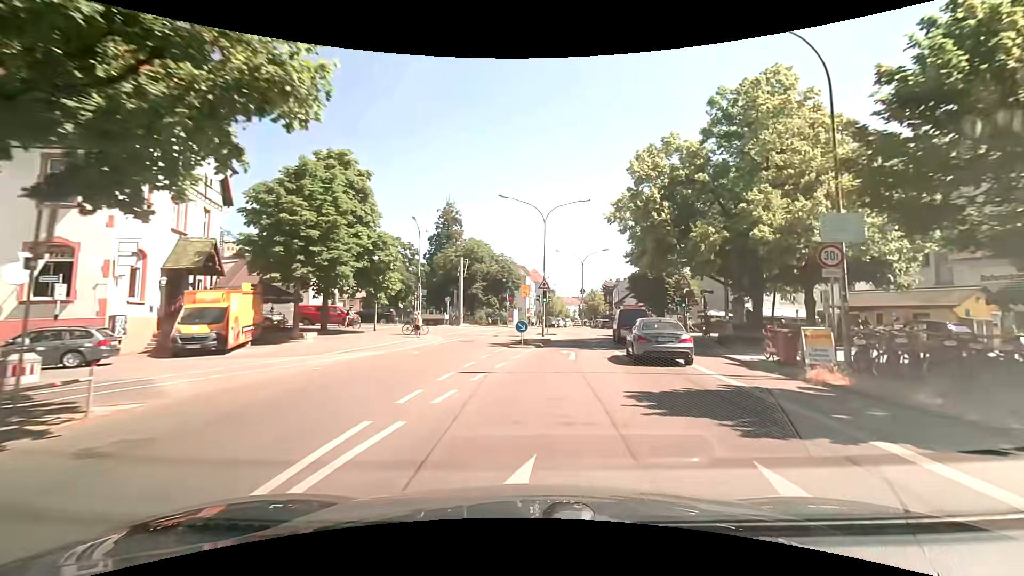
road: tertiary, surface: asphalt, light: Day
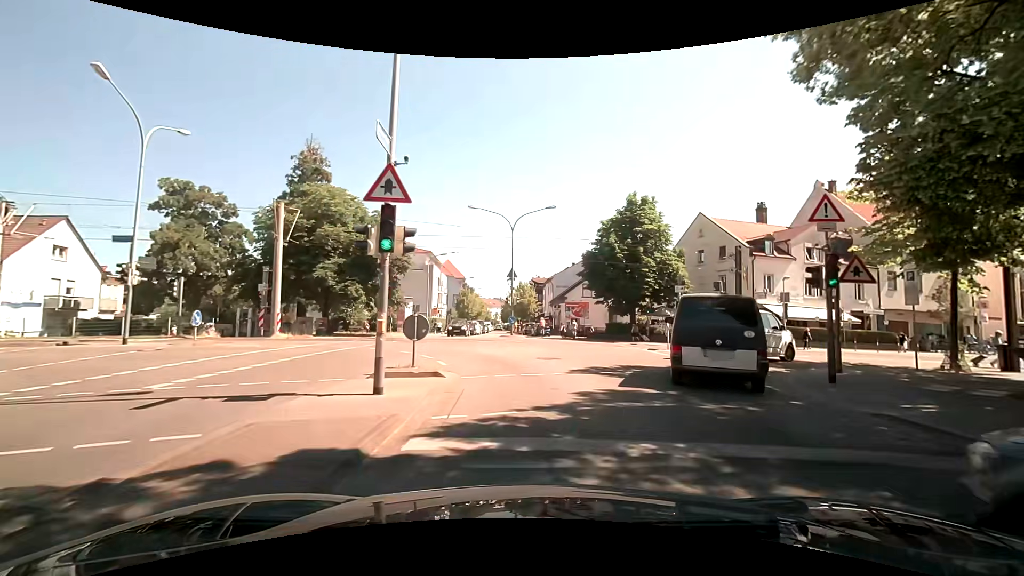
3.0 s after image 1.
(+1.9, +25.6) m; +8°
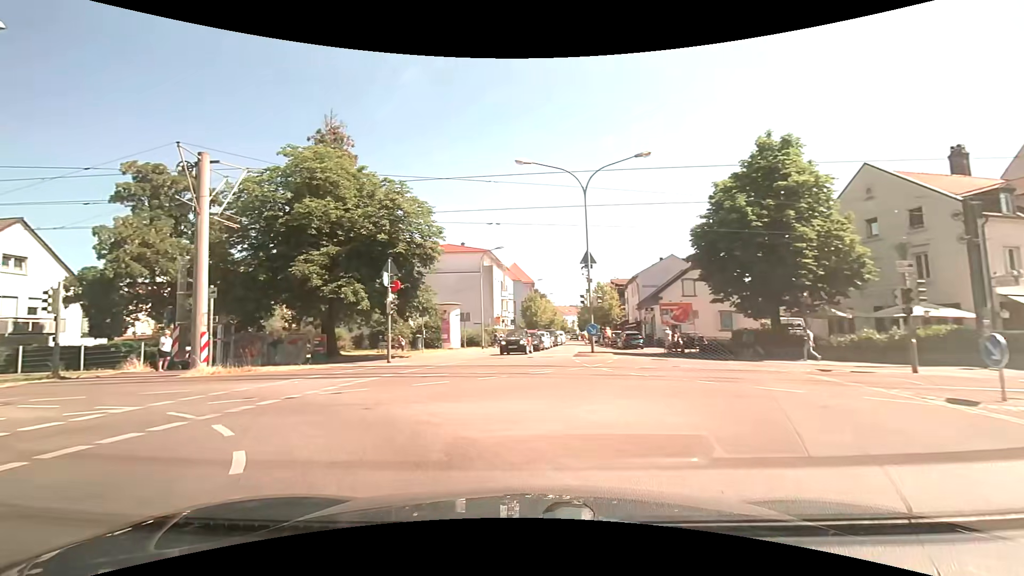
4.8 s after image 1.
(-0.1, +12.6) m; -8°
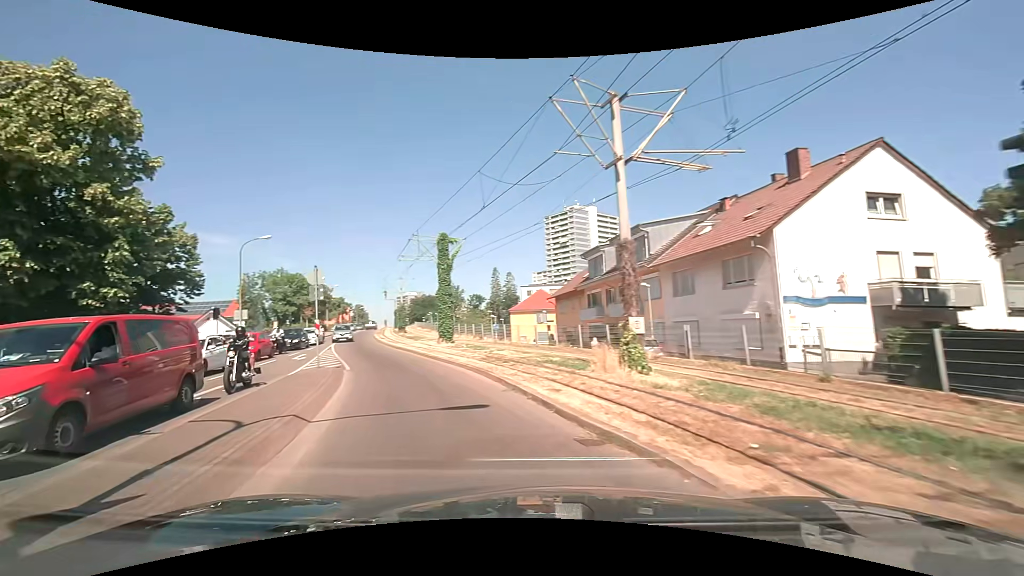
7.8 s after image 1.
(-11.6, +12.9) m; -83°
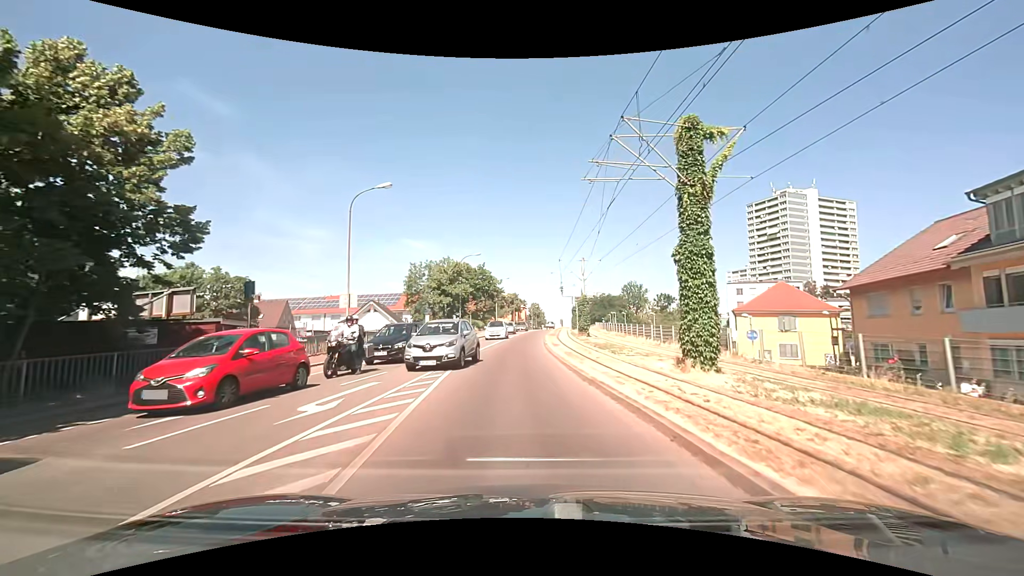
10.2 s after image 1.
(-4.5, +18.5) m; -19°
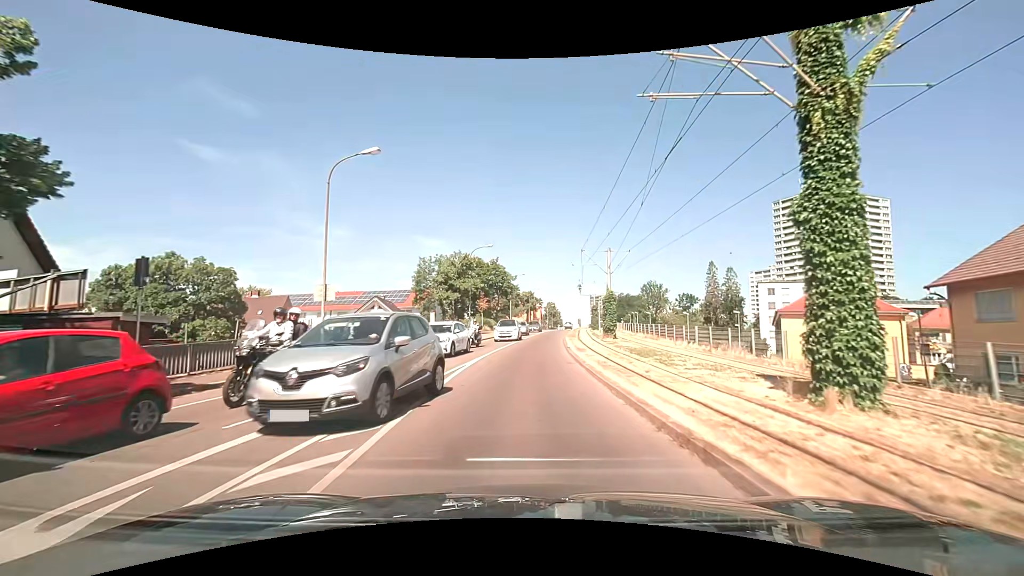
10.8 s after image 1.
(-0.1, +5.6) m; -2°
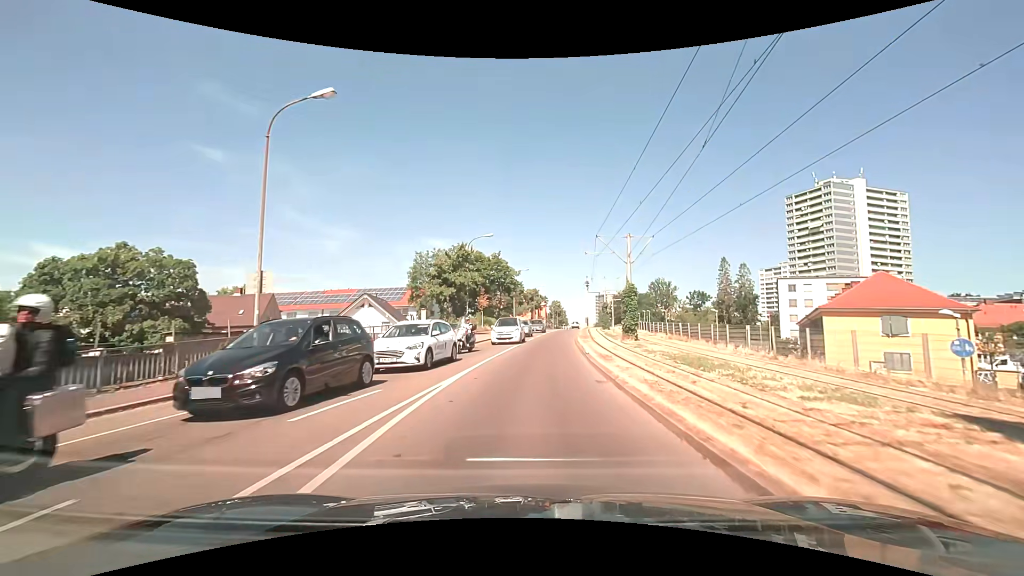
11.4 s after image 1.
(0.0, +5.9) m; 0°
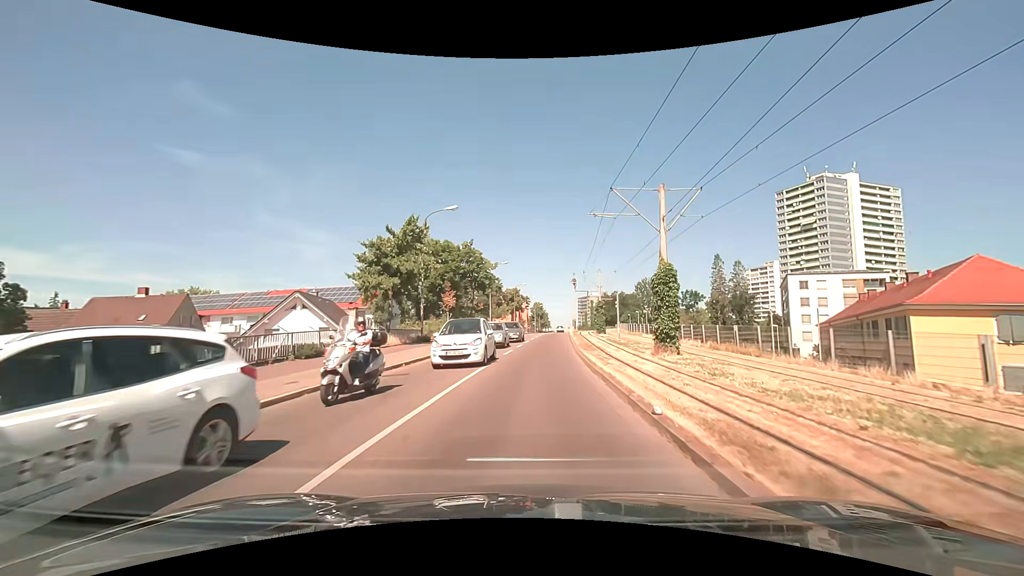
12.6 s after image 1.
(+0.1, +12.4) m; +2°
(0, +10) (+1, +20) (+1, +30) (+2, +40) (+2, +50) (+3, +60) (+4, +70) (+4, +80) (+5, +90) (+6, +100) m
